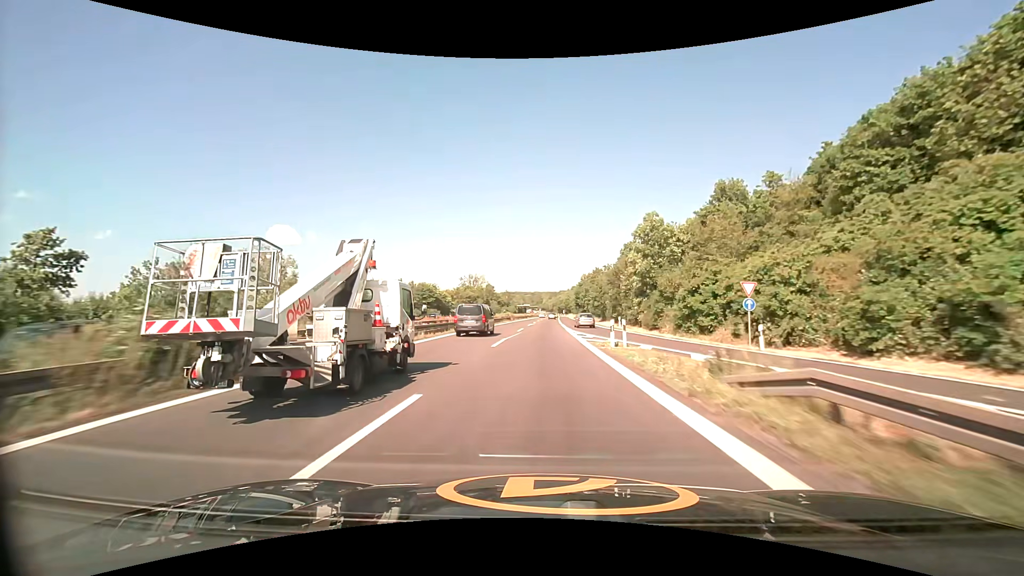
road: trunk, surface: asphalt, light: Day
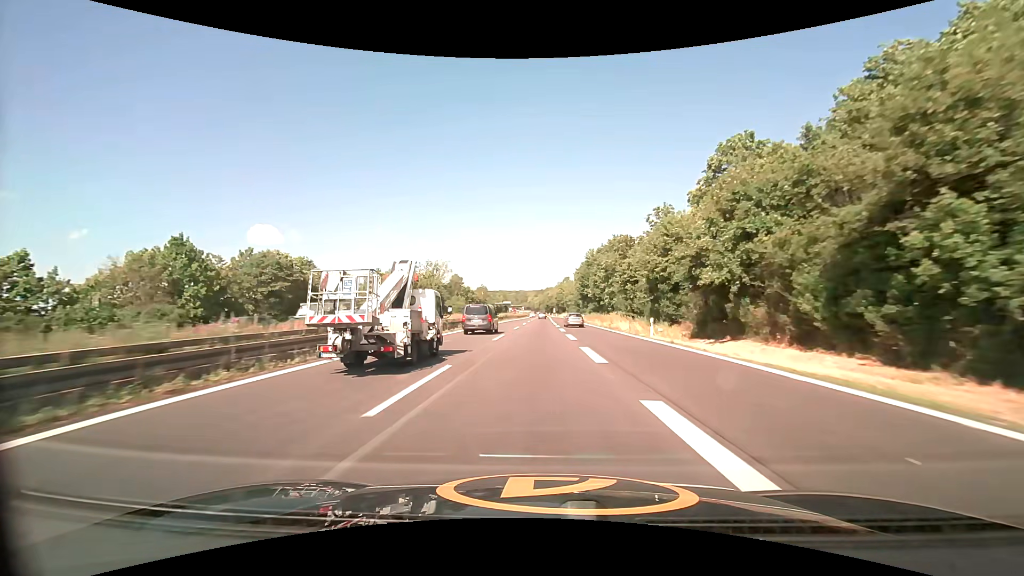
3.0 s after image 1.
(+0.8, +67.5) m; +2°
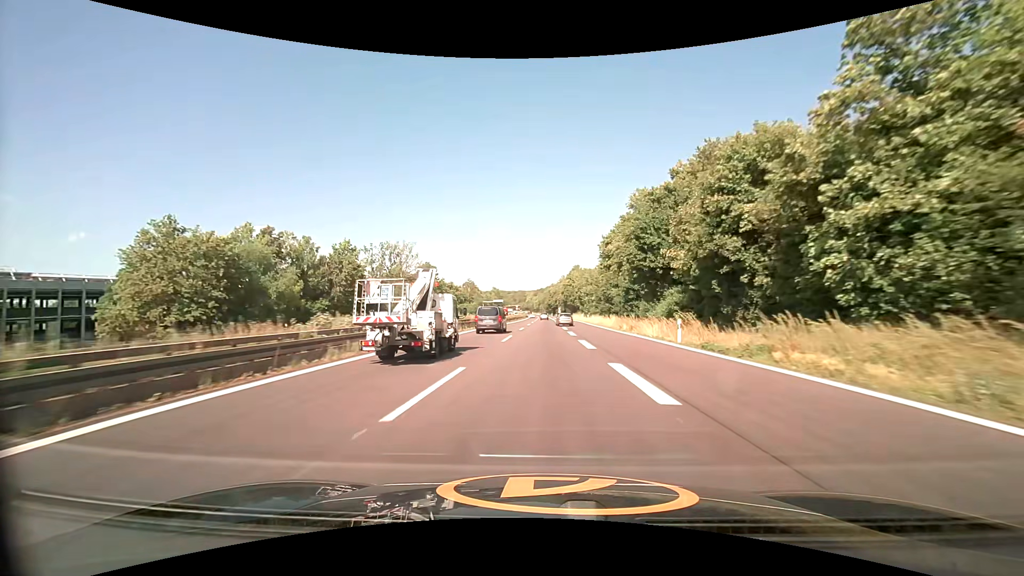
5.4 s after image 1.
(-0.2, +54.3) m; 0°
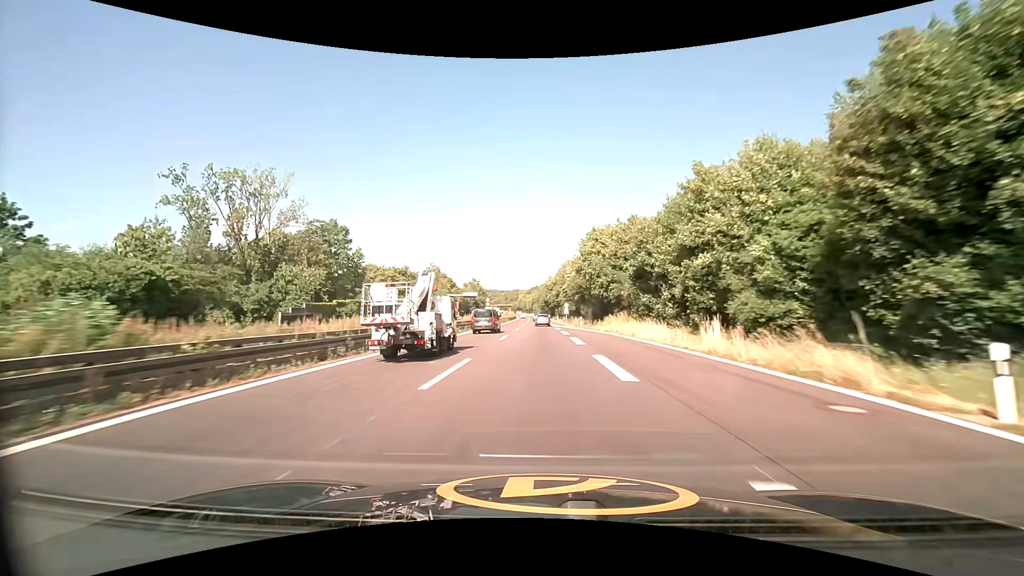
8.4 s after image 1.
(+0.6, +69.6) m; +1°
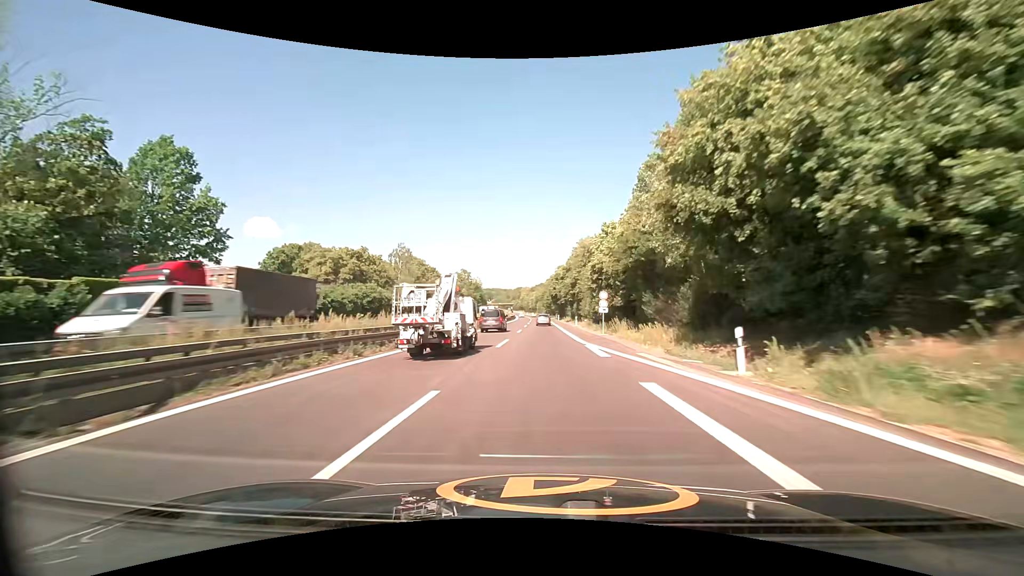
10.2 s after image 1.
(-0.5, +42.3) m; -1°
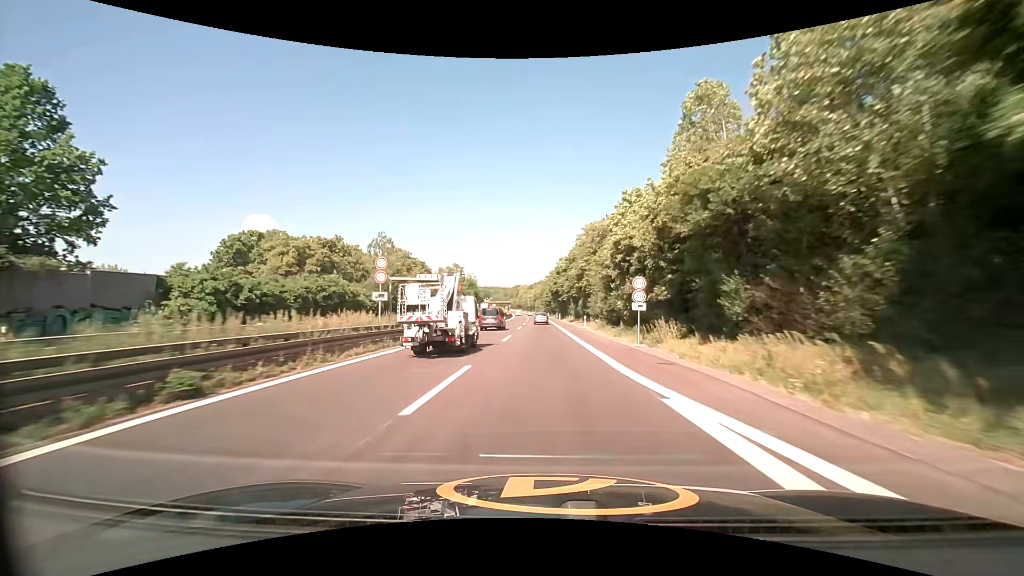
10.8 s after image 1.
(0.0, +14.1) m; 0°
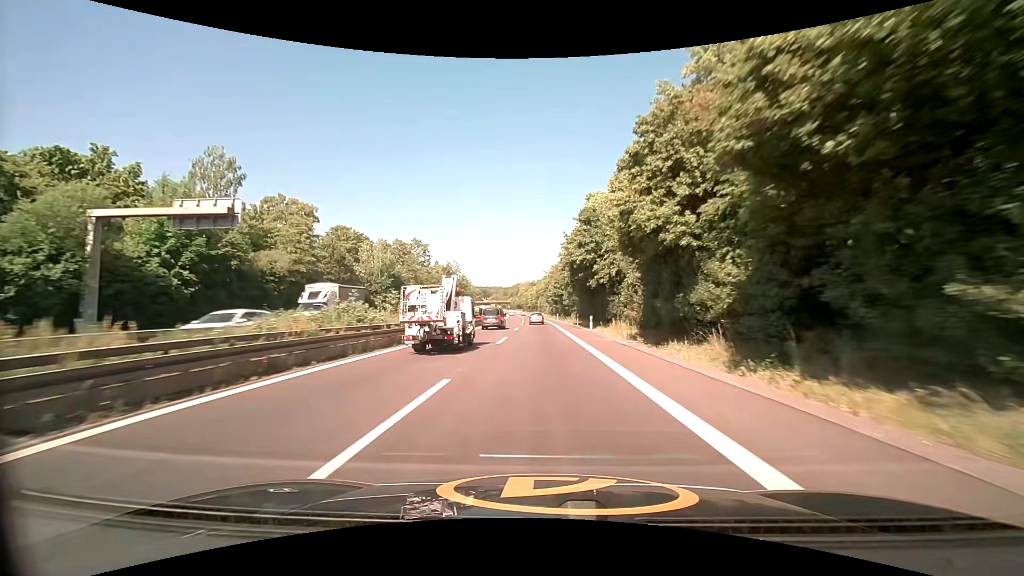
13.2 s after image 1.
(-0.3, +56.7) m; -1°
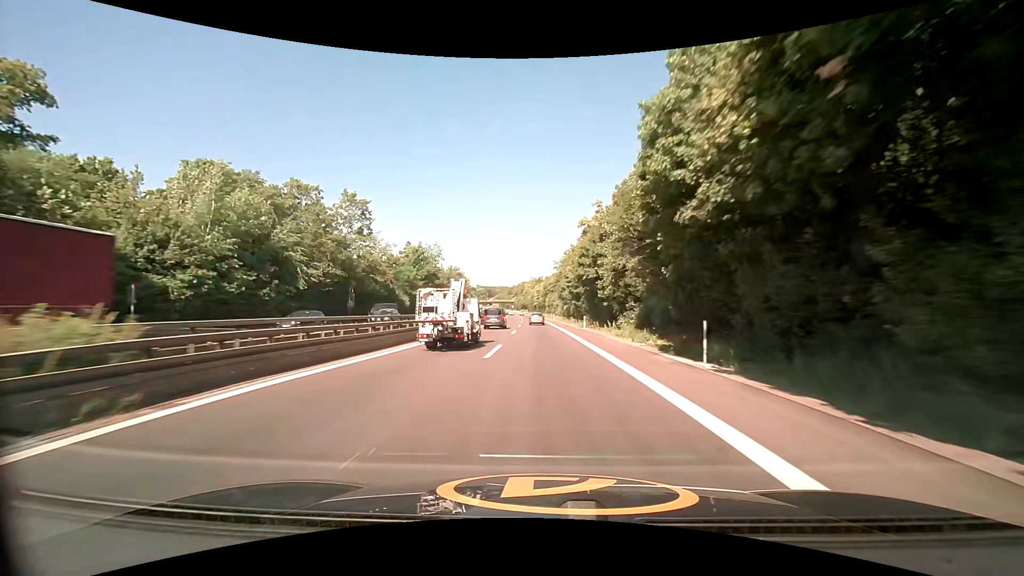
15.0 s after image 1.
(-0.3, +42.8) m; -1°
(0, +10) (0, +20) (0, +30) (0, +40) (0, +50) (-1, +60) (-1, +70) (-1, +80) (-2, +90) (-2, +100) m
